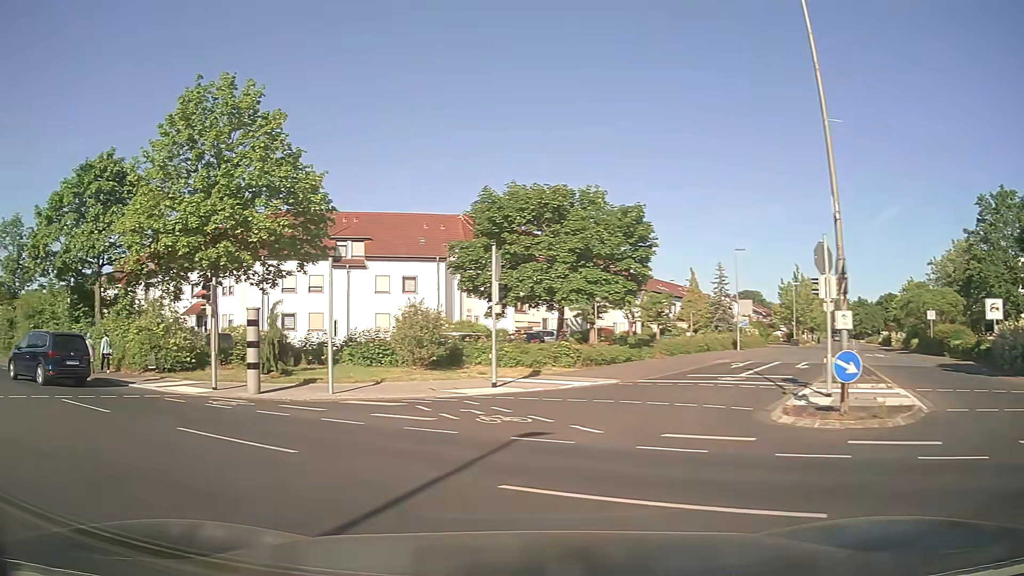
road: residential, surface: asphalt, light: Day
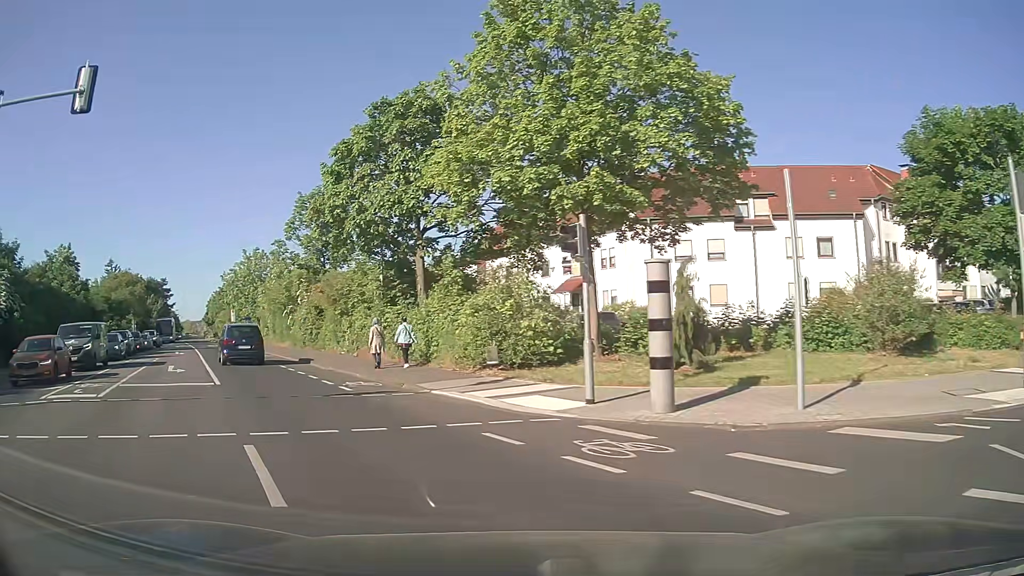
(-2.8, +8.4) m; -33°
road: secondary
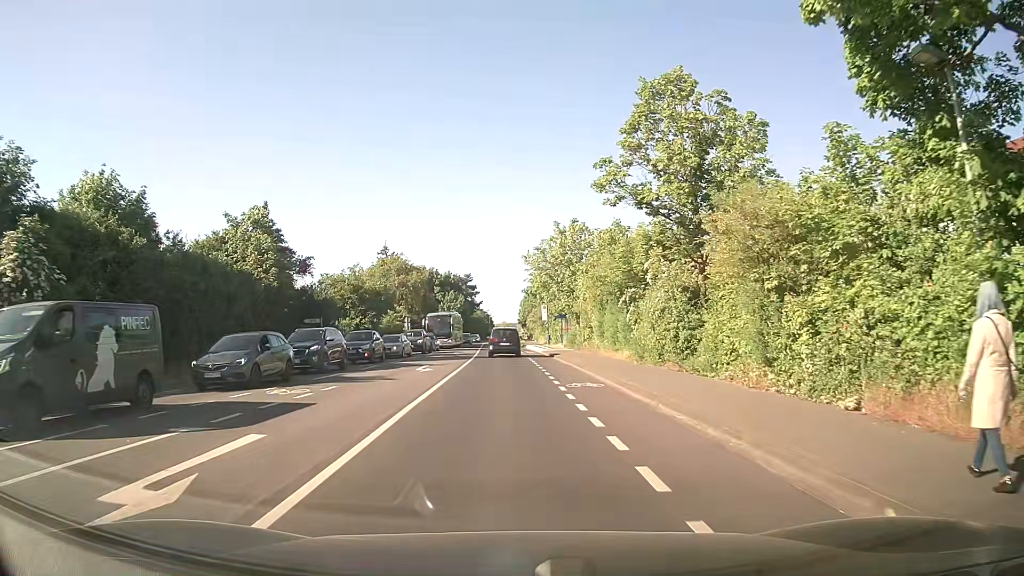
(-6.6, +19.5) m; -28°
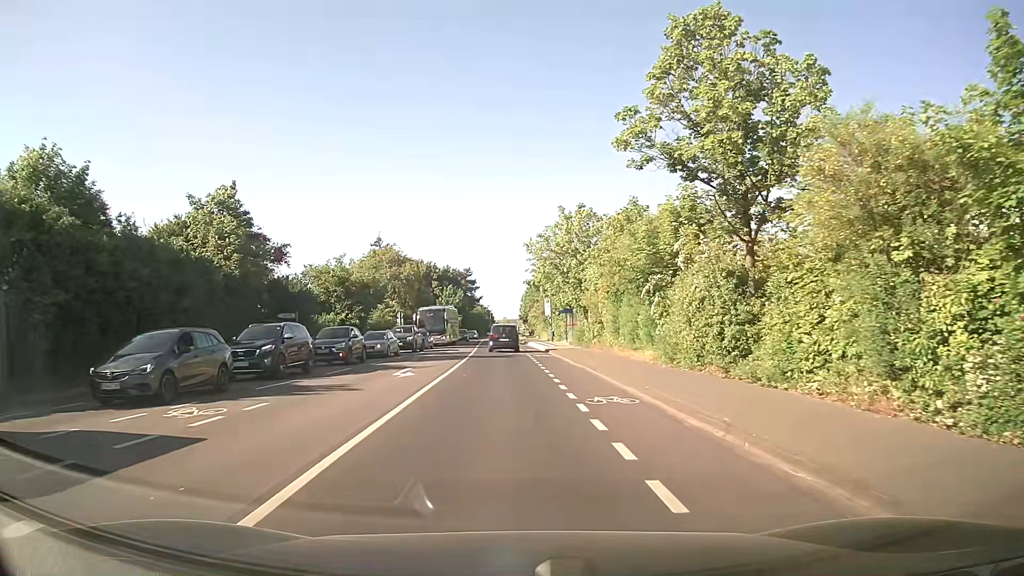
(0.0, +4.9) m; 0°
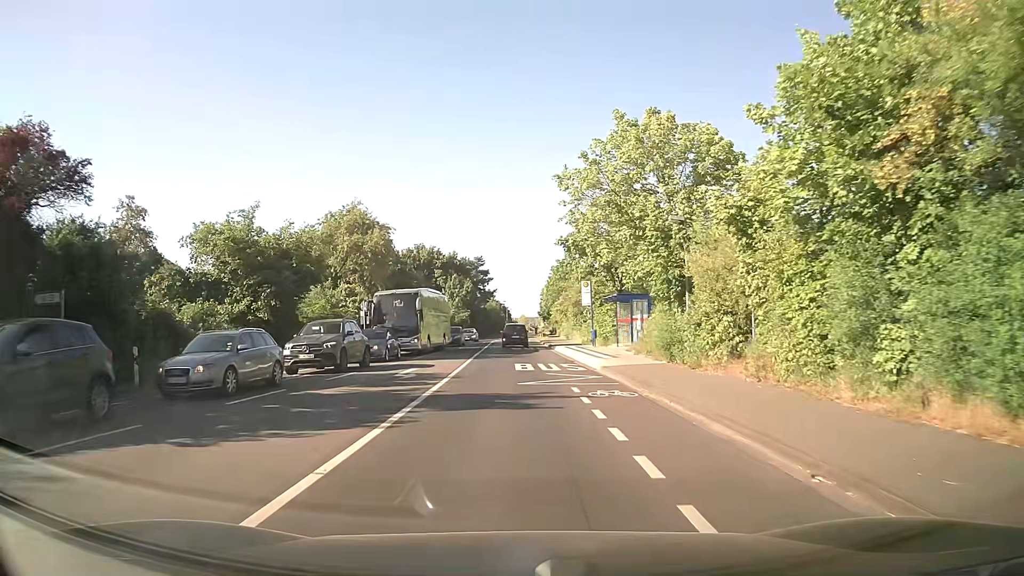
(-0.1, +21.6) m; -1°
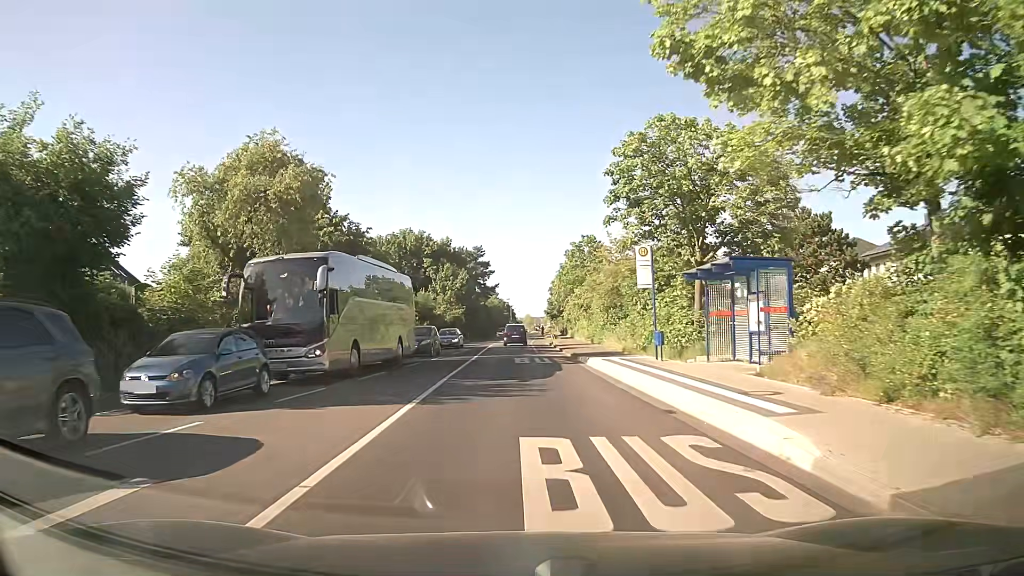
(-0.2, +17.6) m; -1°
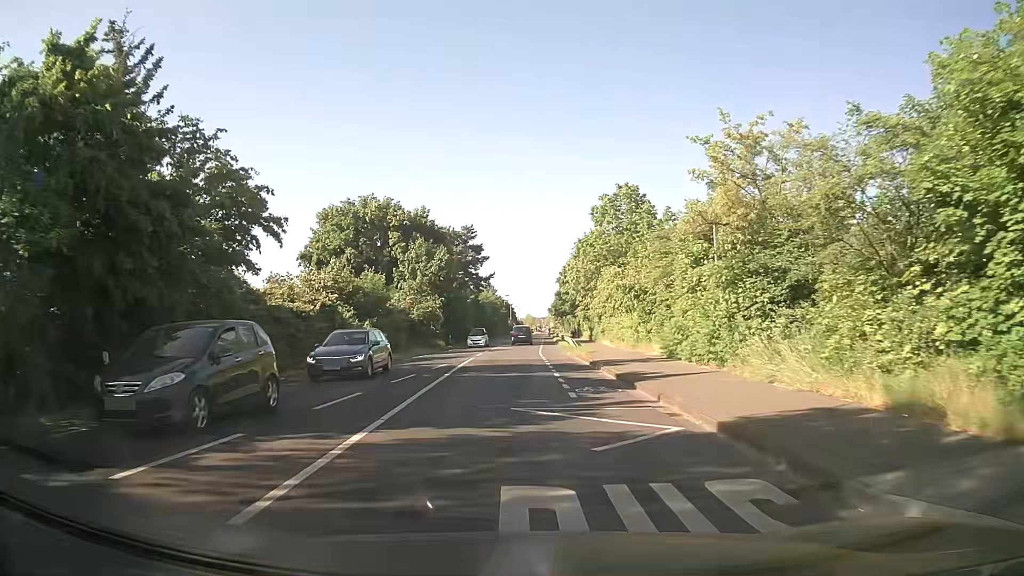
(+0.1, +24.8) m; +1°
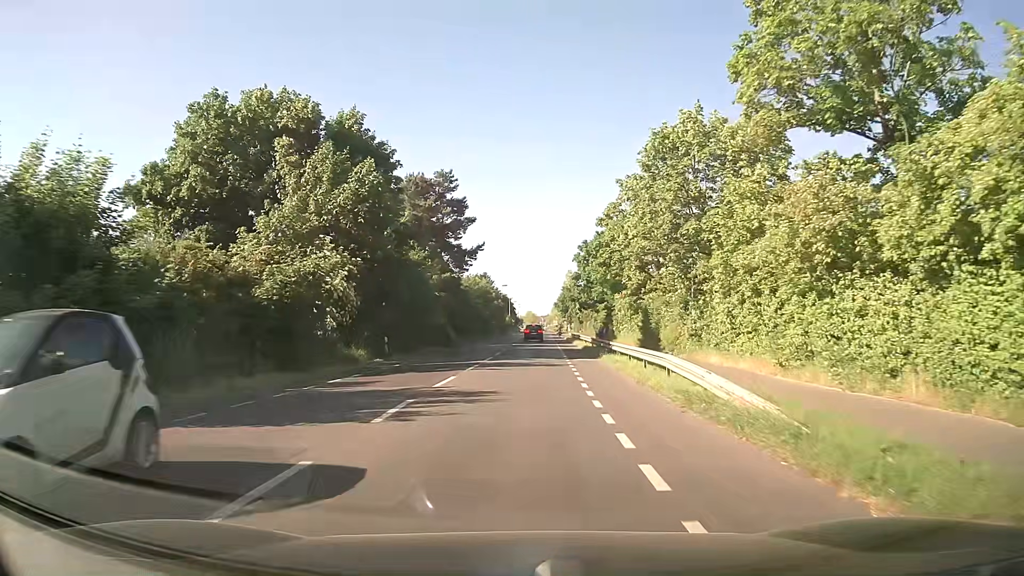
(-0.3, +32.1) m; -1°
(0, +10) (0, +20) (0, +30) (+1, +40) (+1, +50) (+2, +60) (+2, +70) (+3, +80) (+3, +90) (+3, +100) m
